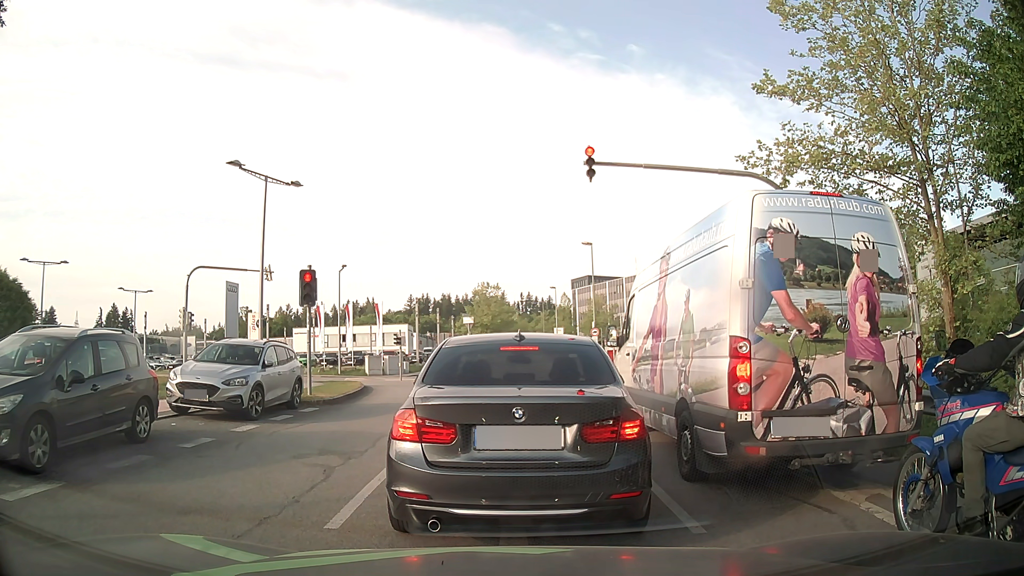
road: residential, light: Day
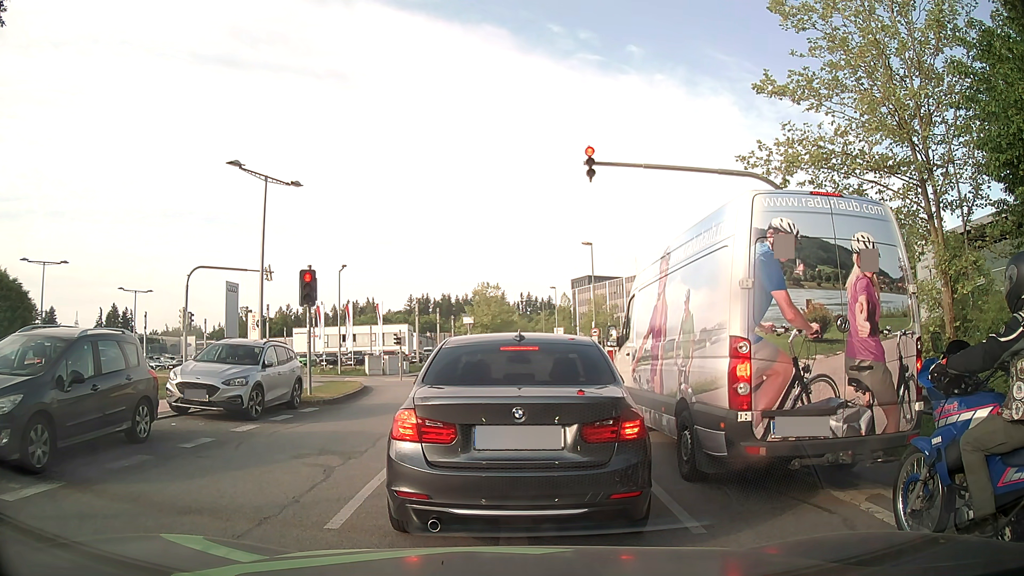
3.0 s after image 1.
(0.0, 0.0) m; 0°
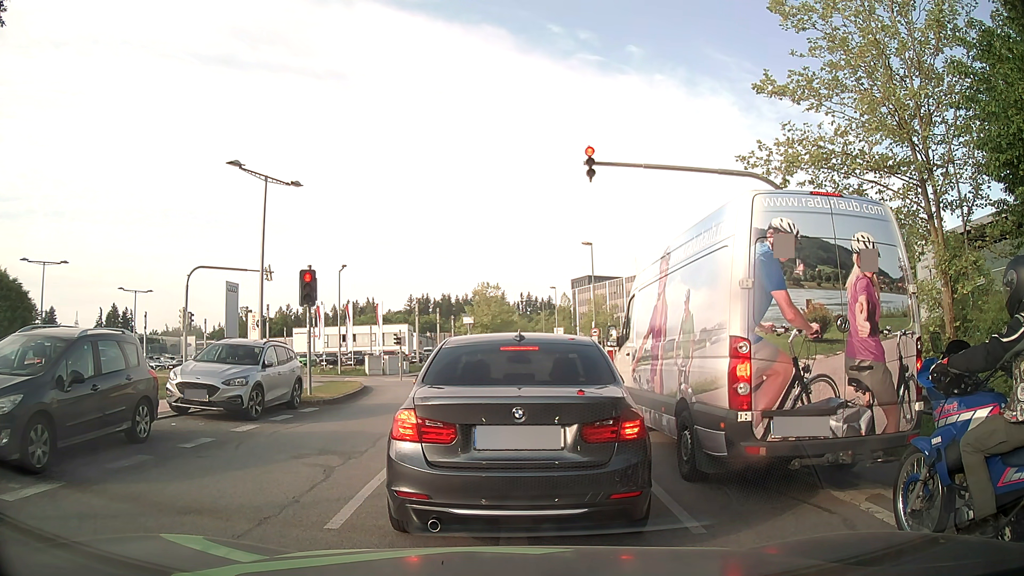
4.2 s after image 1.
(0.0, 0.0) m; 0°
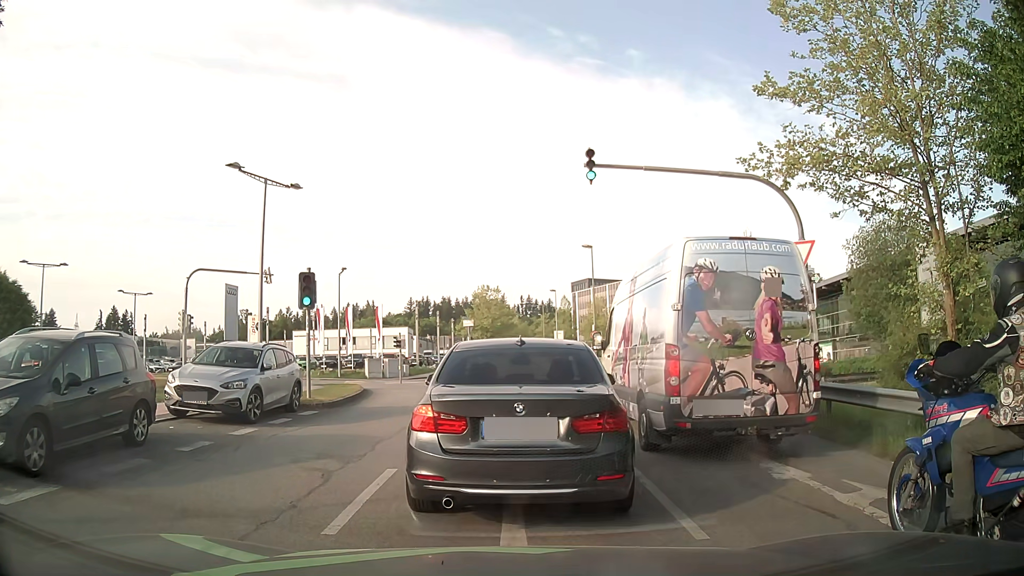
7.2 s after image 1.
(0.0, +0.1) m; 0°
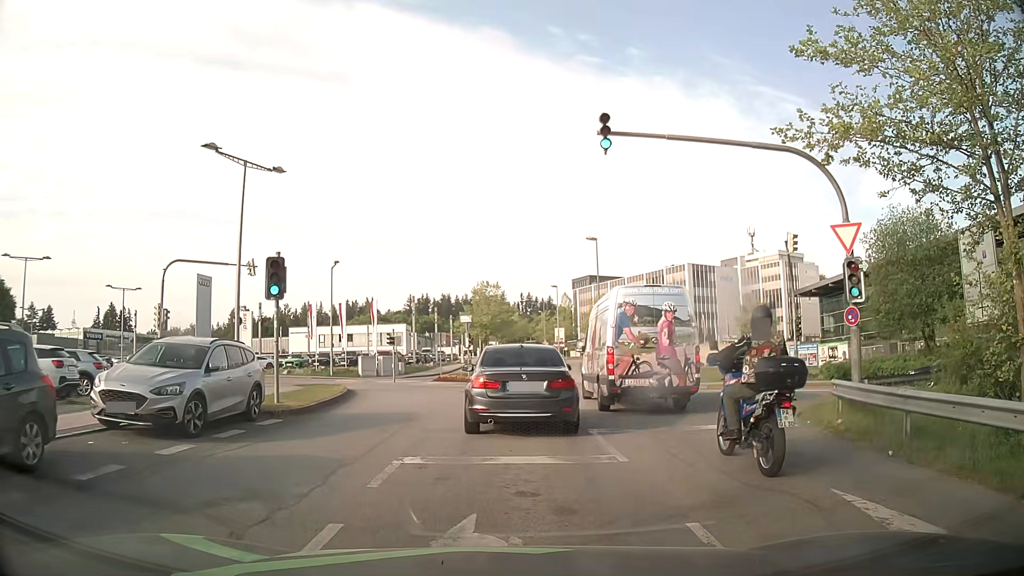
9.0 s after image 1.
(0.0, +2.8) m; +1°
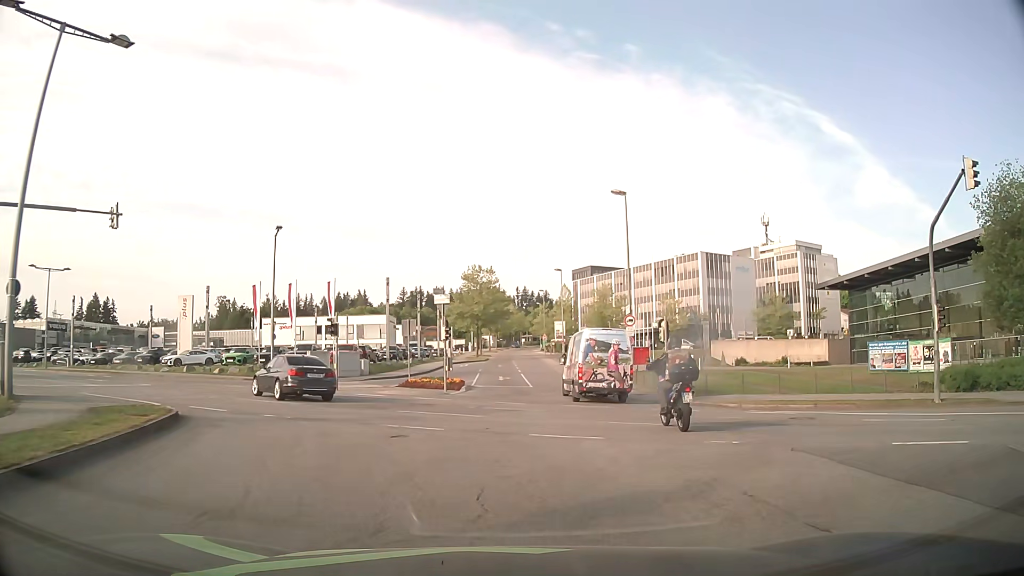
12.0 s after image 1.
(-0.5, +13.9) m; -2°
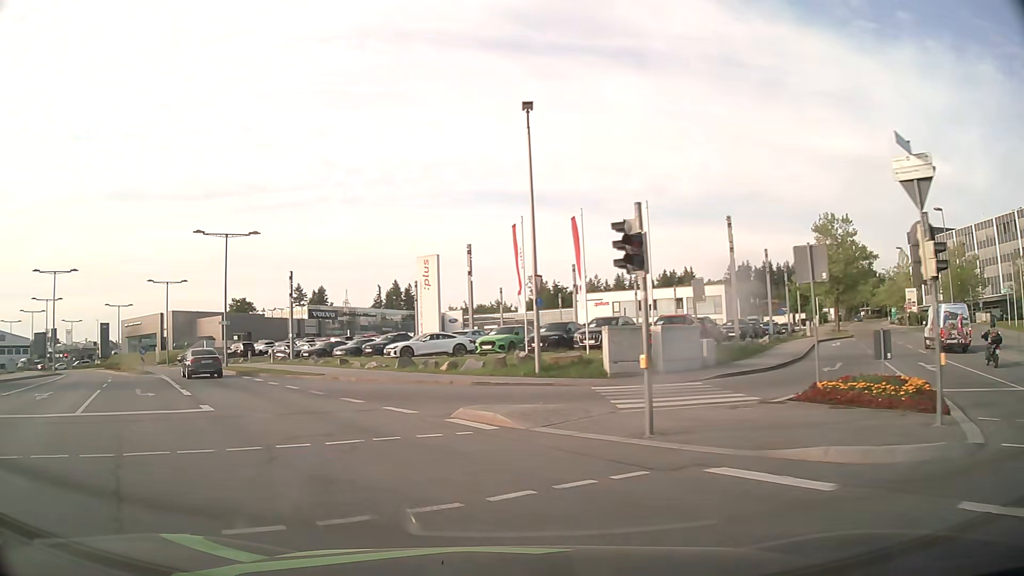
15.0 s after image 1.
(-3.8, +19.7) m; -27°
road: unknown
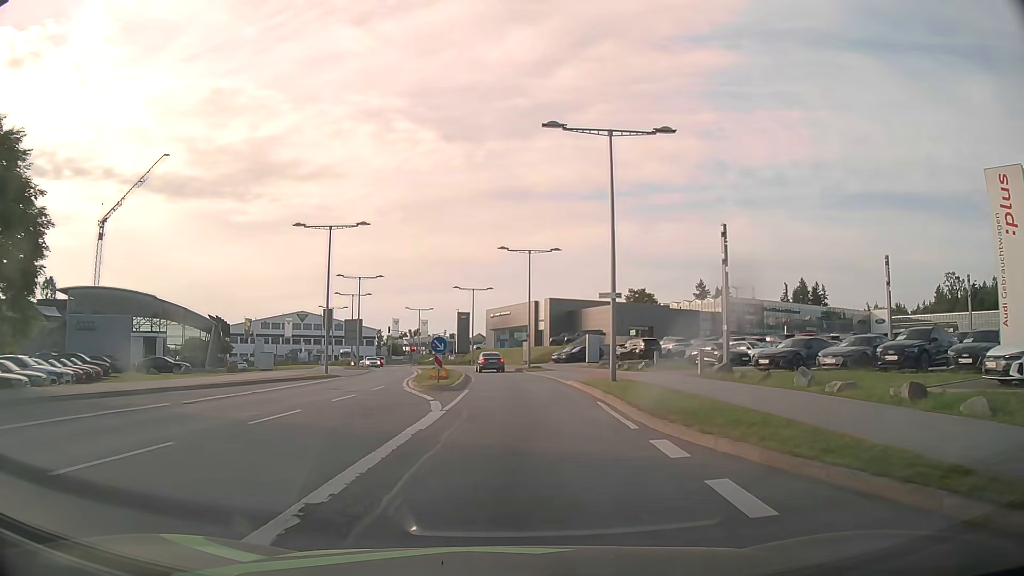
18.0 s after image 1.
(-8.3, +21.3) m; -35°
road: secondary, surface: asphalt
(0, +10) (0, +20) (0, +30) (0, +40) (-1, +50) (-3, +60) (-6, +69) (-9, +79) (-13, +88) (-16, +98) m
